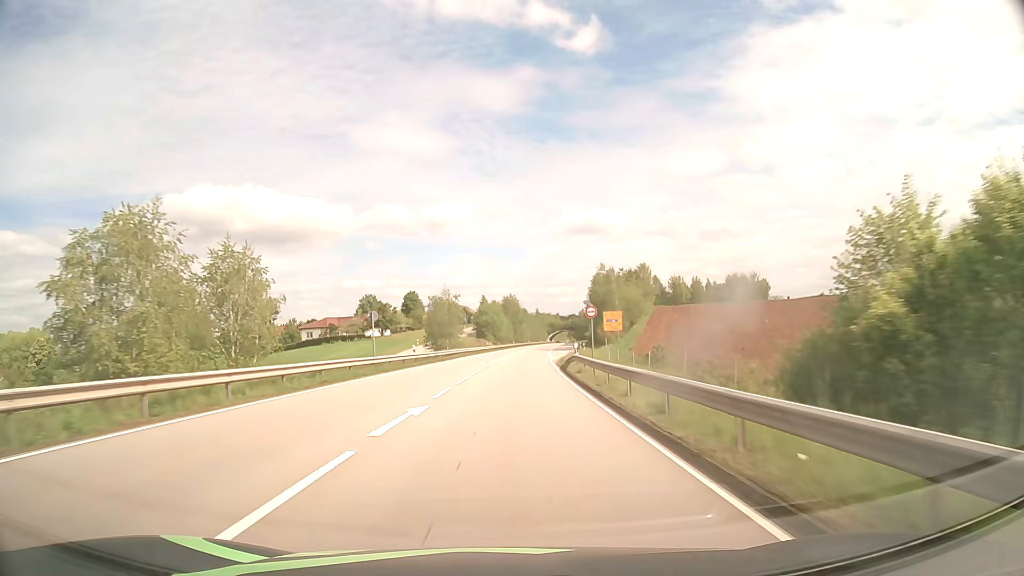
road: primary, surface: asphalt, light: Day
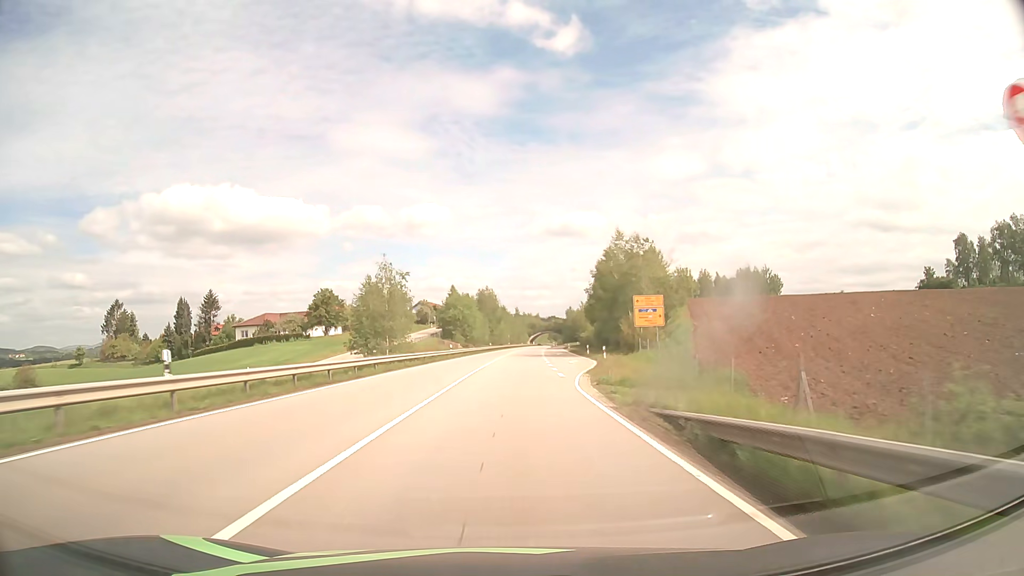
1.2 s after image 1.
(+0.5, +30.7) m; +2°
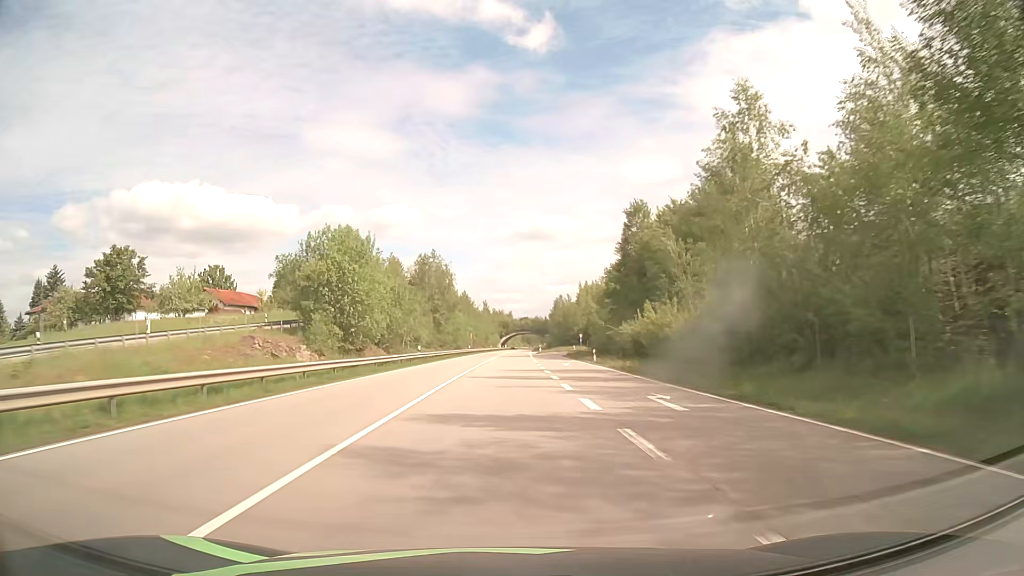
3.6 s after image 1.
(+1.8, +62.1) m; +3°
(0, +10) (0, +20) (0, +30) (0, +40) (0, +50) (+1, +60) (+1, +70) (+1, +80) (+1, +90) (+2, +100) m
